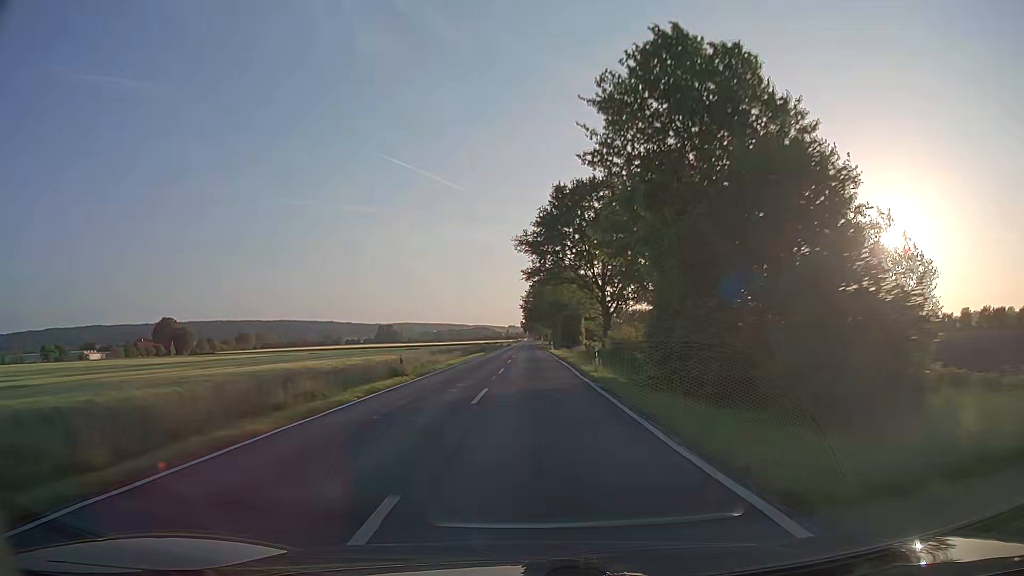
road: secondary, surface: asphalt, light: Day
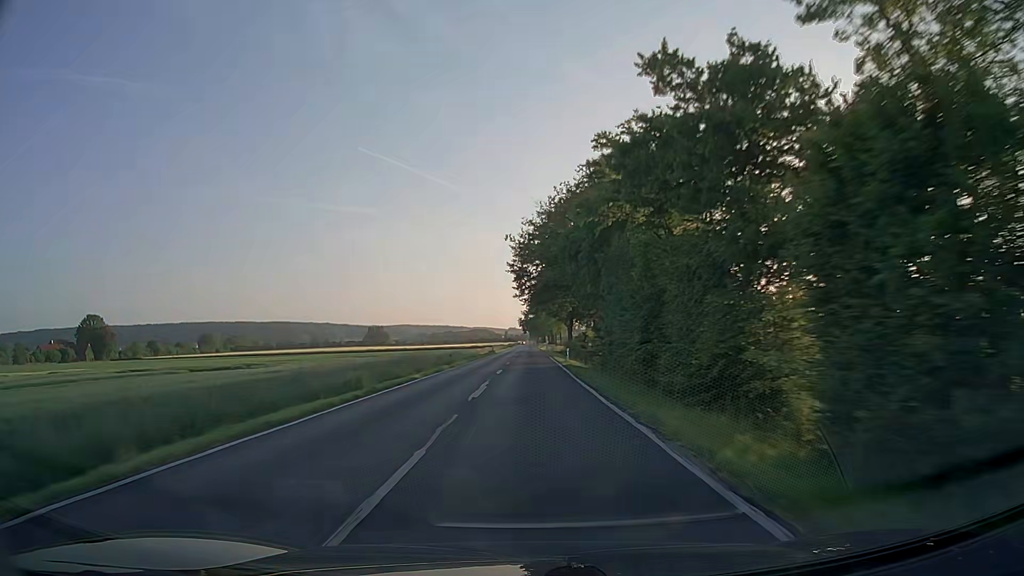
(+0.1, +81.3) m; 0°
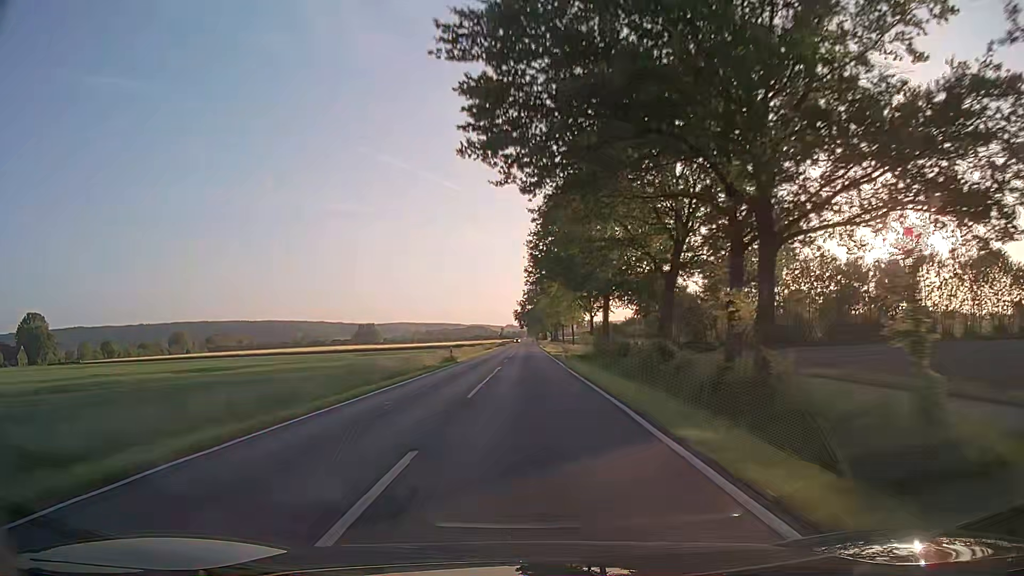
(+0.1, +48.6) m; 0°
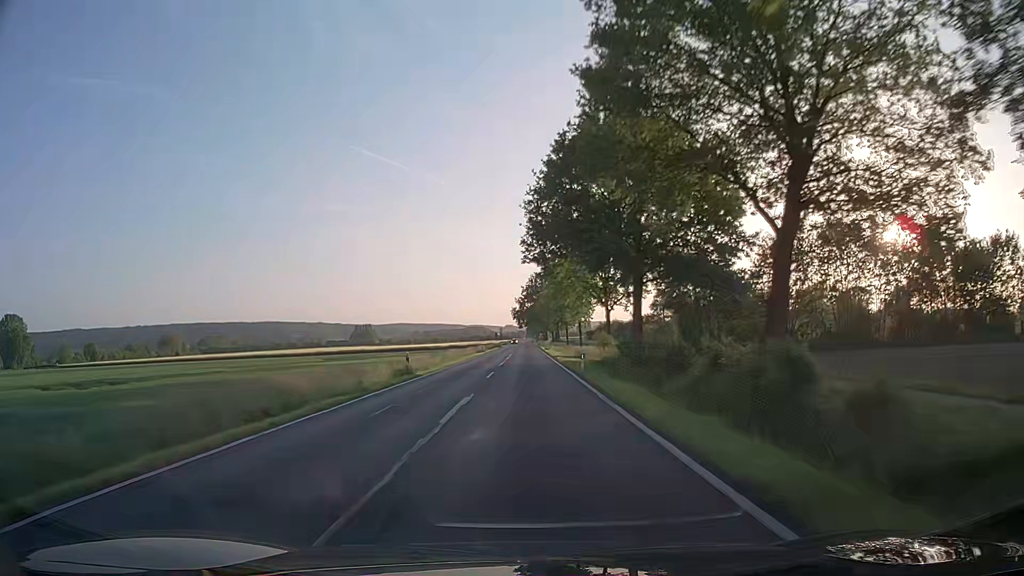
(0.0, +16.2) m; 0°
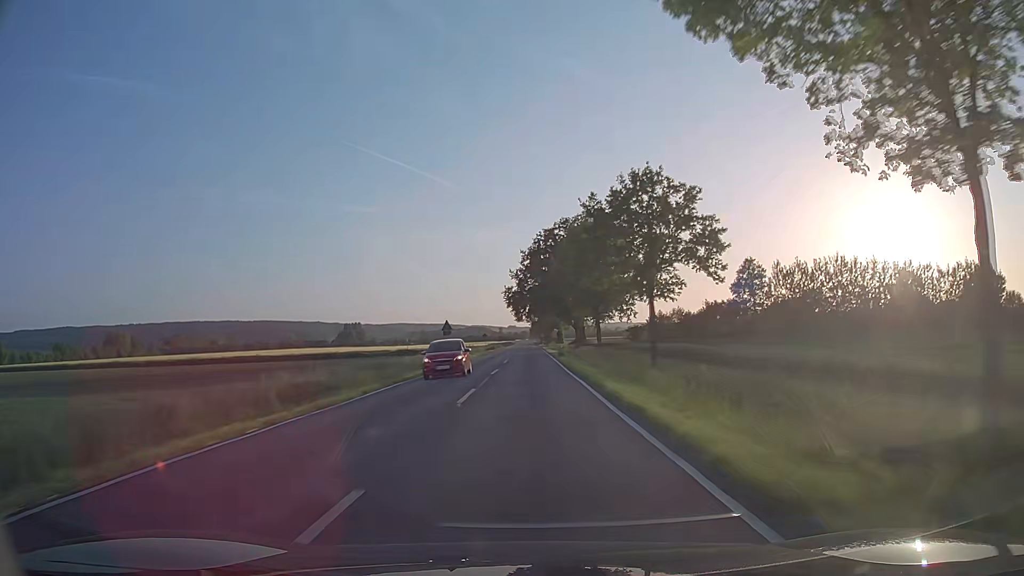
(-0.2, +80.5) m; 0°
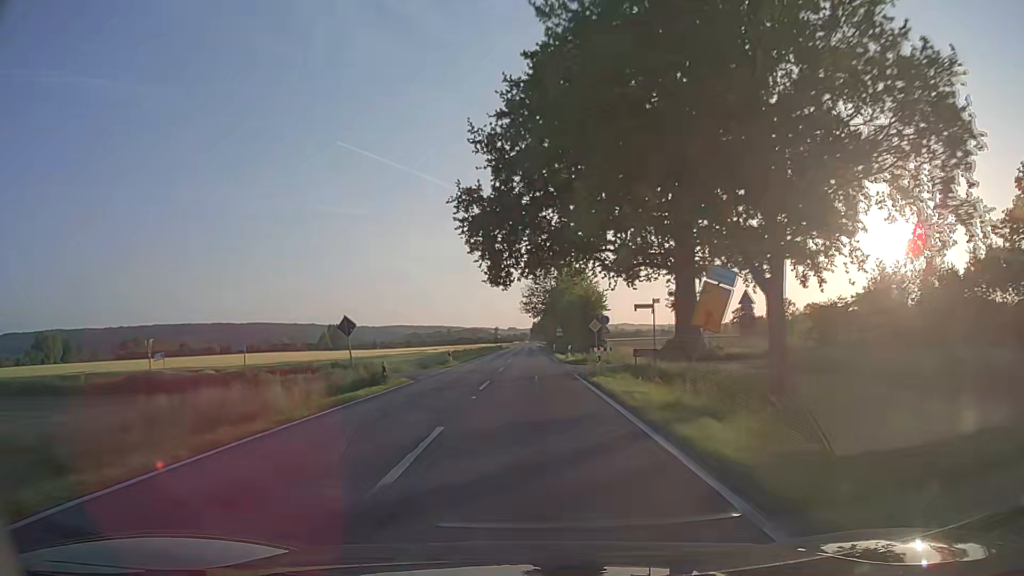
(0.0, +80.0) m; 0°
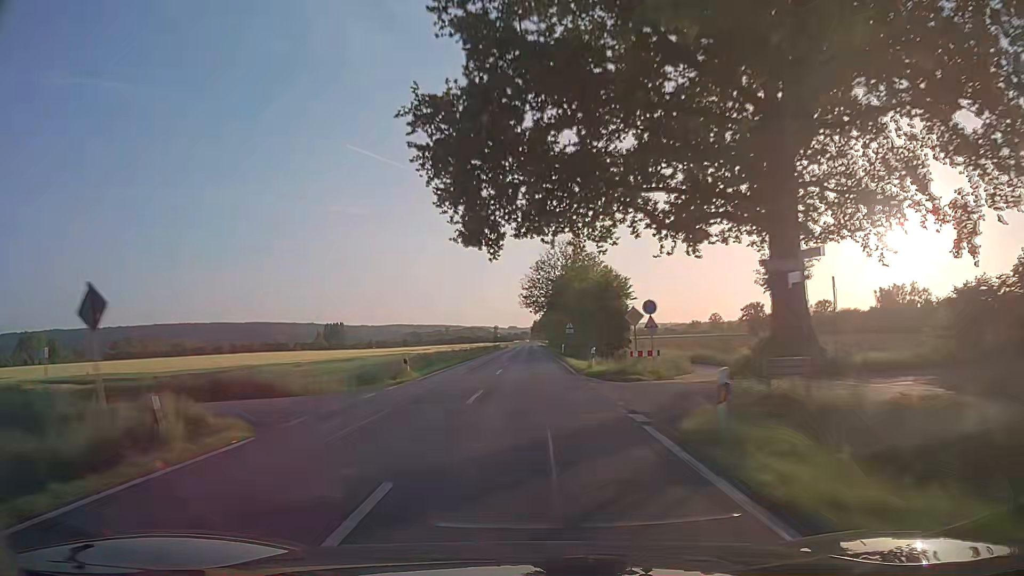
(0.0, +16.0) m; 0°
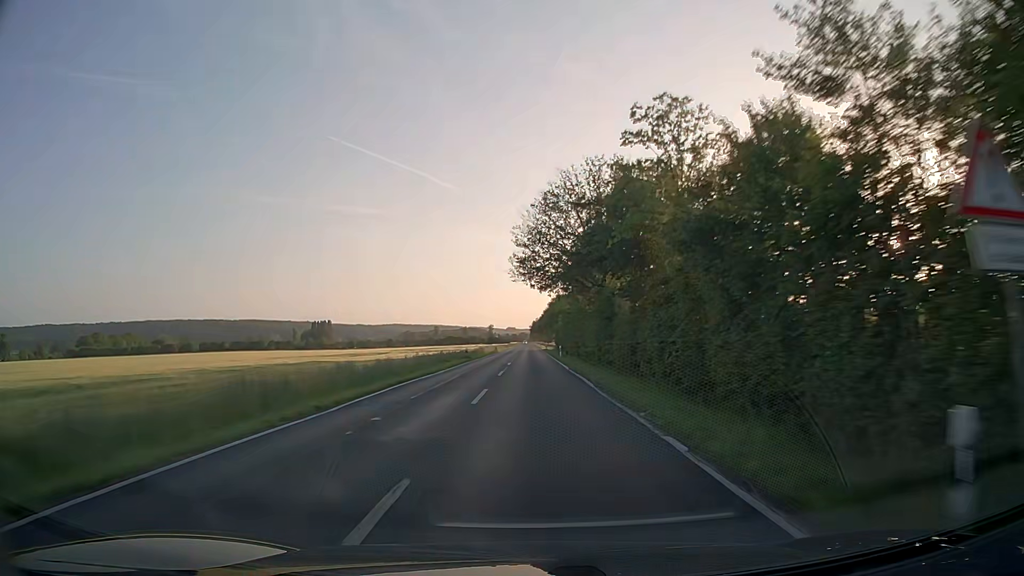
(0.0, +47.9) m; 0°
(0, +10) (0, +20) (0, +30) (0, +40) (0, +50) (0, +60) (0, +70) (0, +80) (0, +90) (0, +100) m
